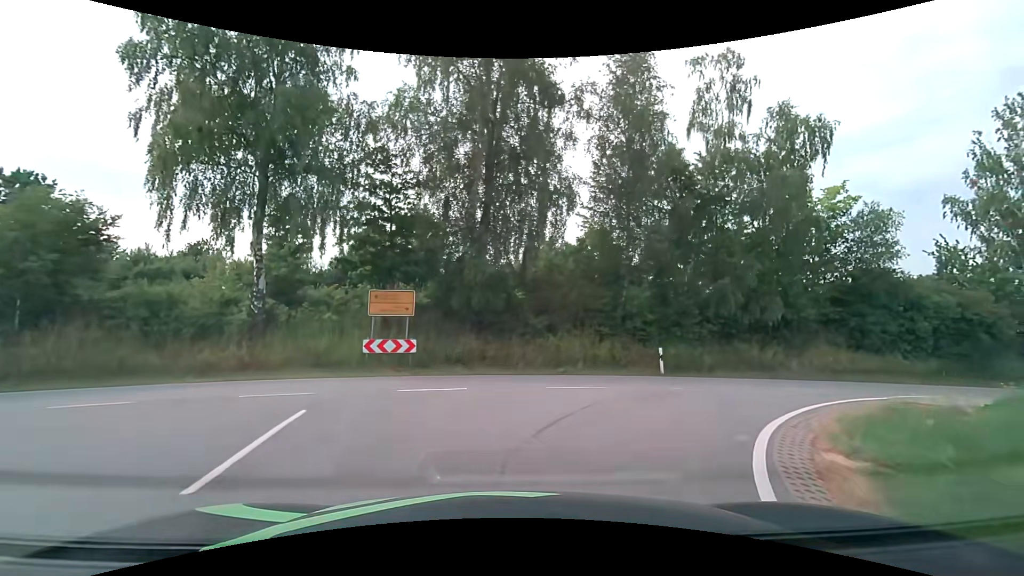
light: Day
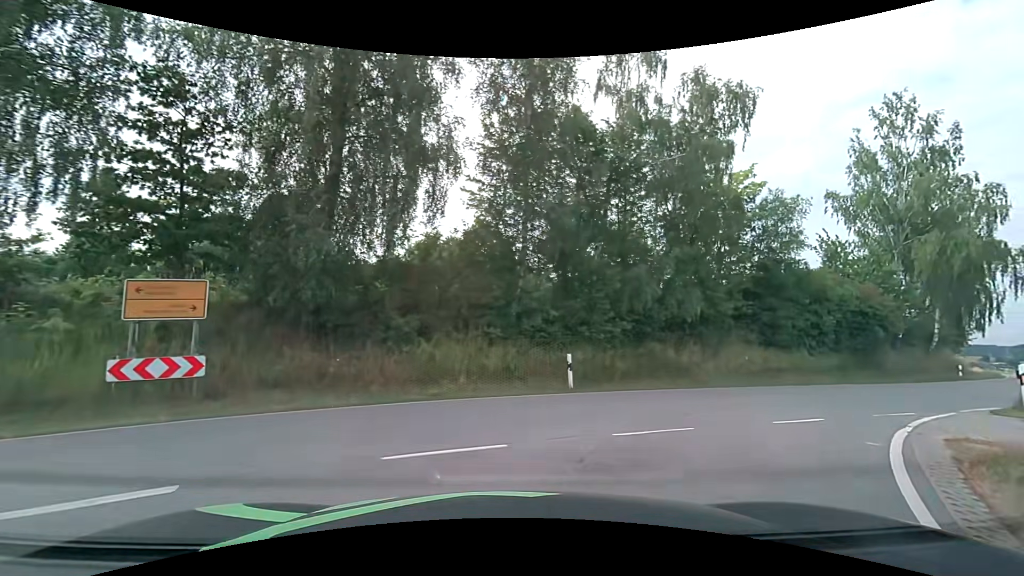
(+0.5, +5.5) m; +13°
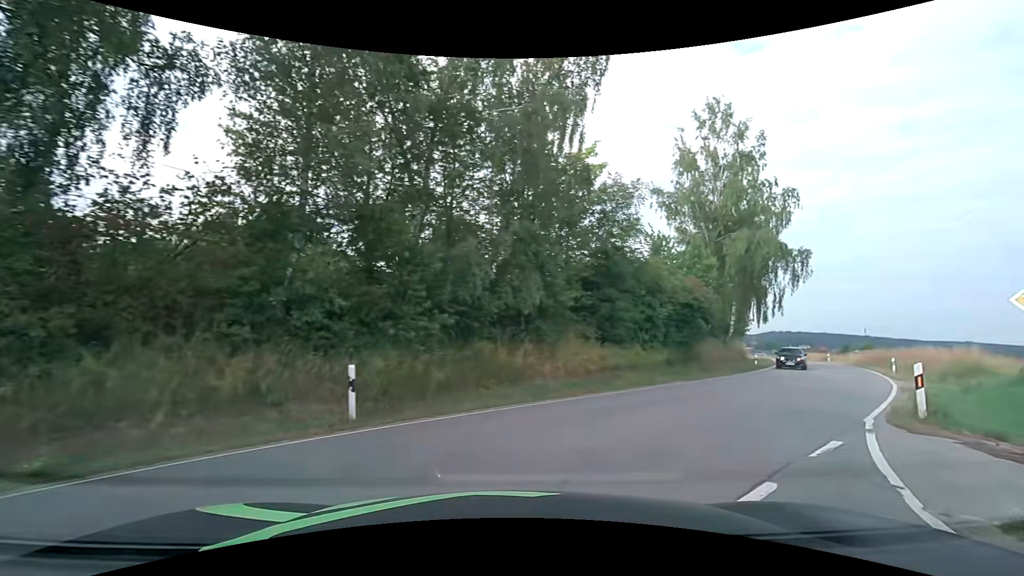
(+0.8, +5.2) m; +19°
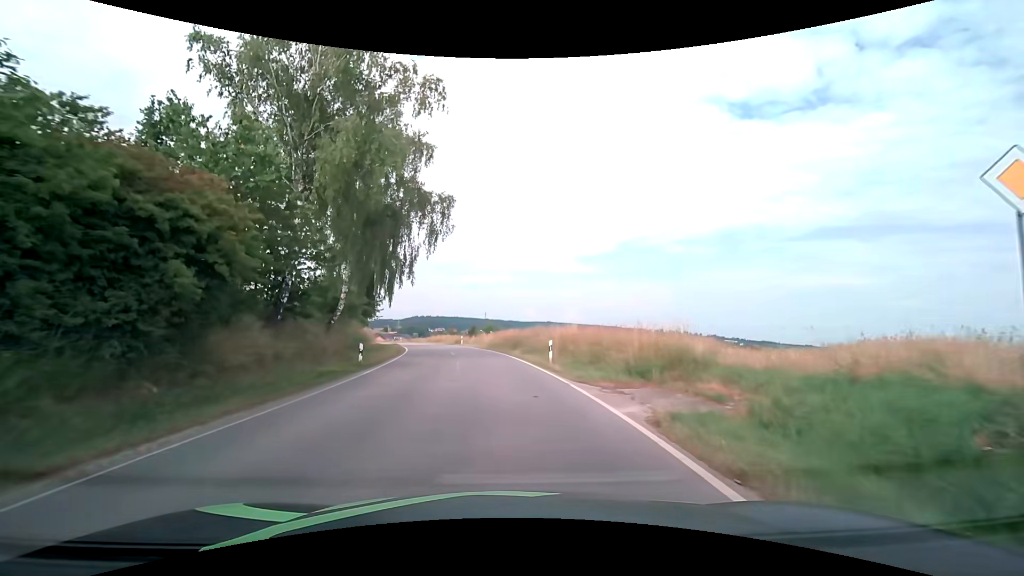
(+8.6, +16.3) m; +39°
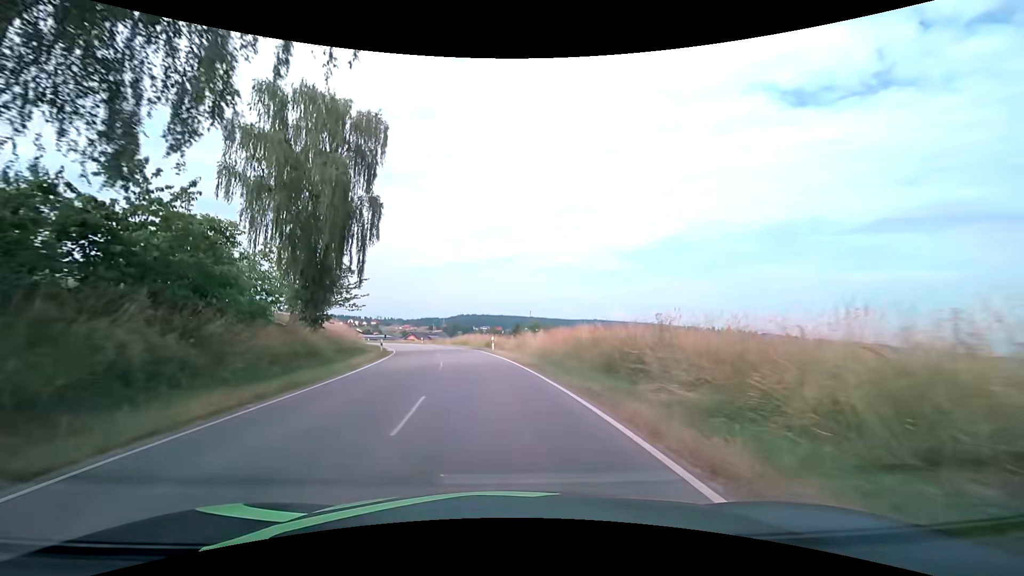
(-1.0, +23.9) m; -5°
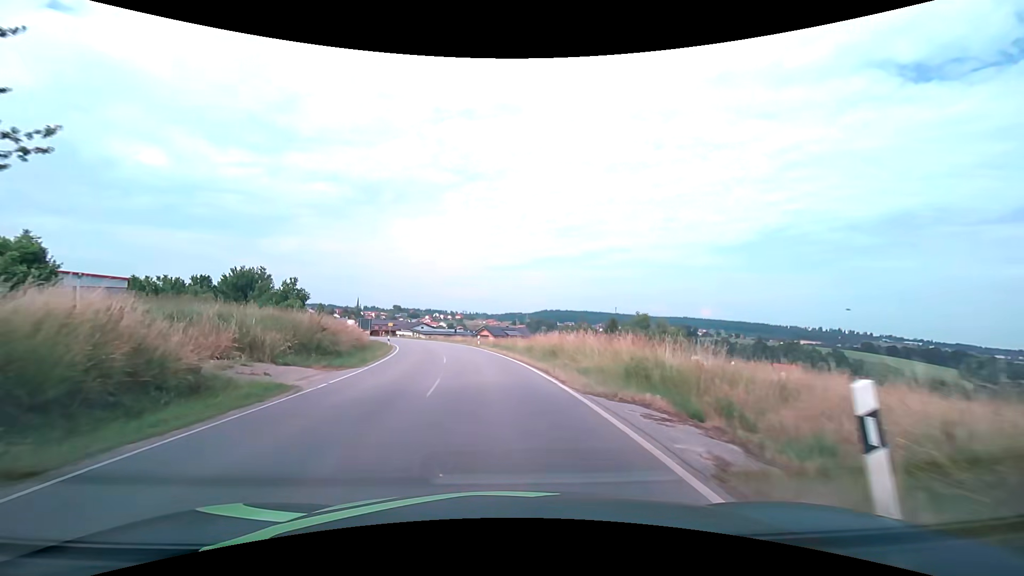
(-2.6, +31.8) m; -10°
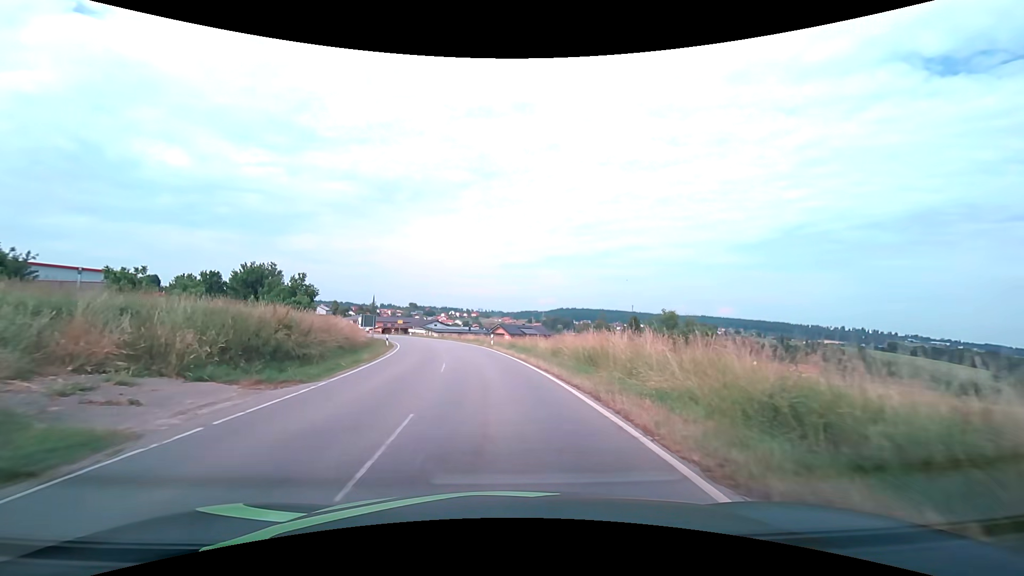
(-0.1, +6.4) m; -2°
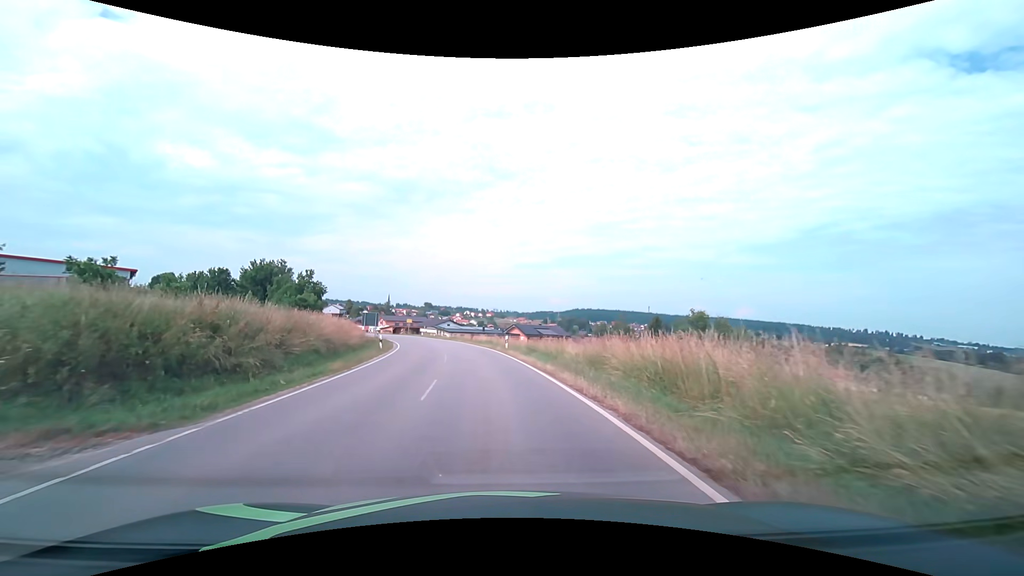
(-0.1, +6.4) m; -2°
(0, +10) (-1, +20) (-2, +30) (-4, +40) (-6, +50) (-8, +59) (-11, +69) (-15, +78) (-19, +87) (-23, +96) m
